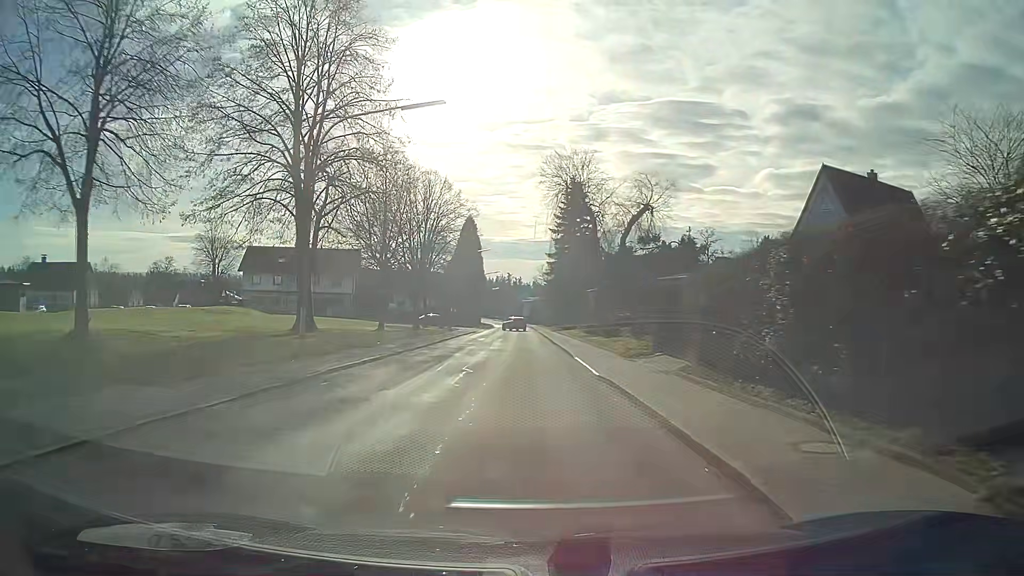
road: tertiary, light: Day
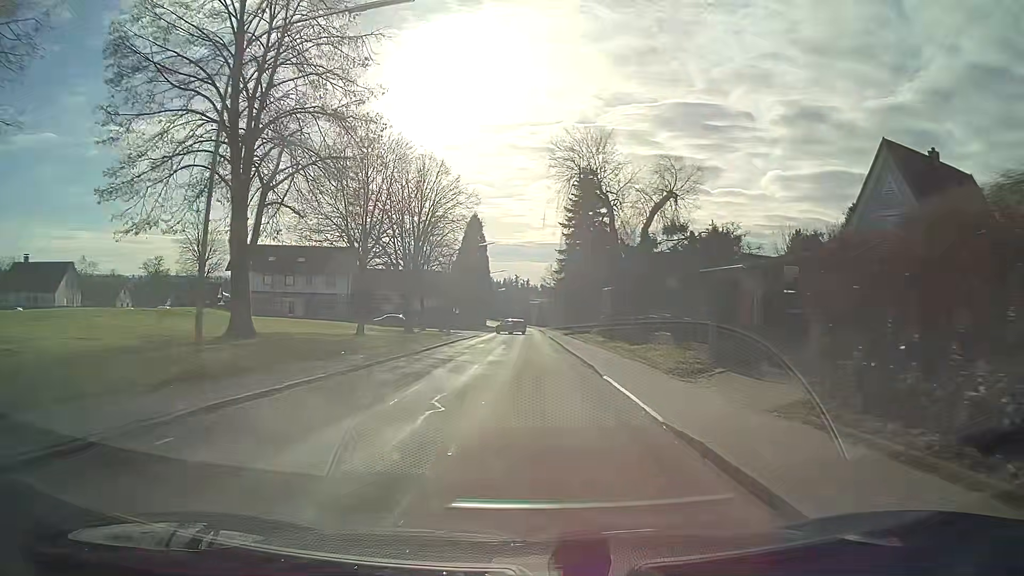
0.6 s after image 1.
(0.0, +7.0) m; 0°
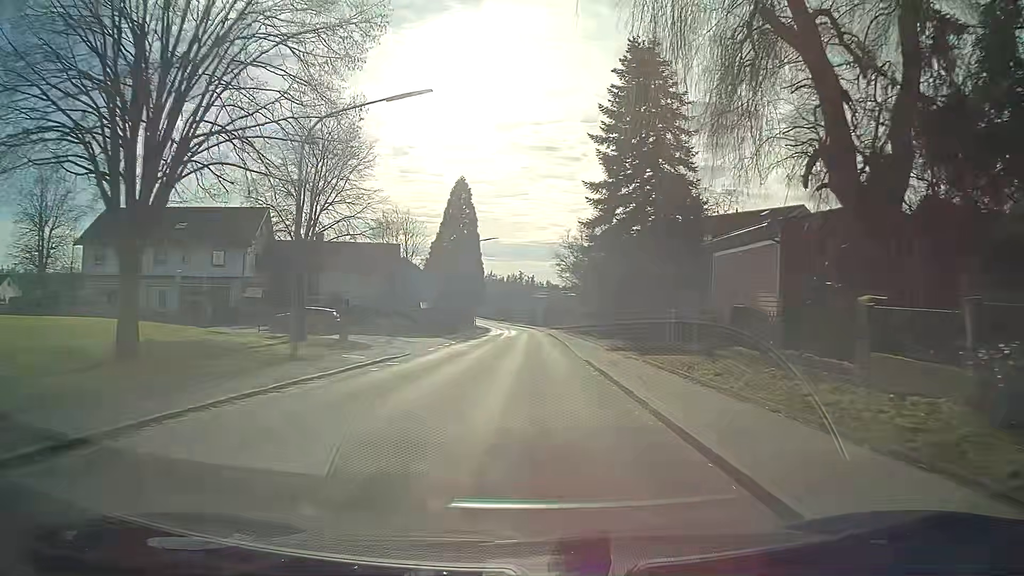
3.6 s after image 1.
(-0.2, +36.4) m; -1°
(0, +10) (0, +20) (0, +30) (0, +40) (0, +50) (0, +60) (0, +70) (-1, +80) (-1, +90) (-2, +100) m
